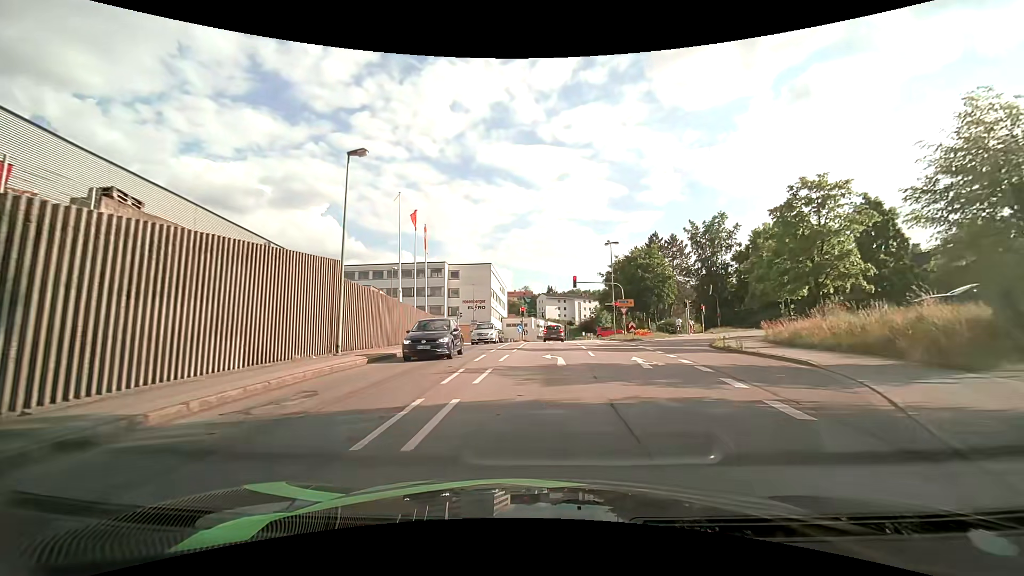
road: tertiary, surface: asphalt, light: Day
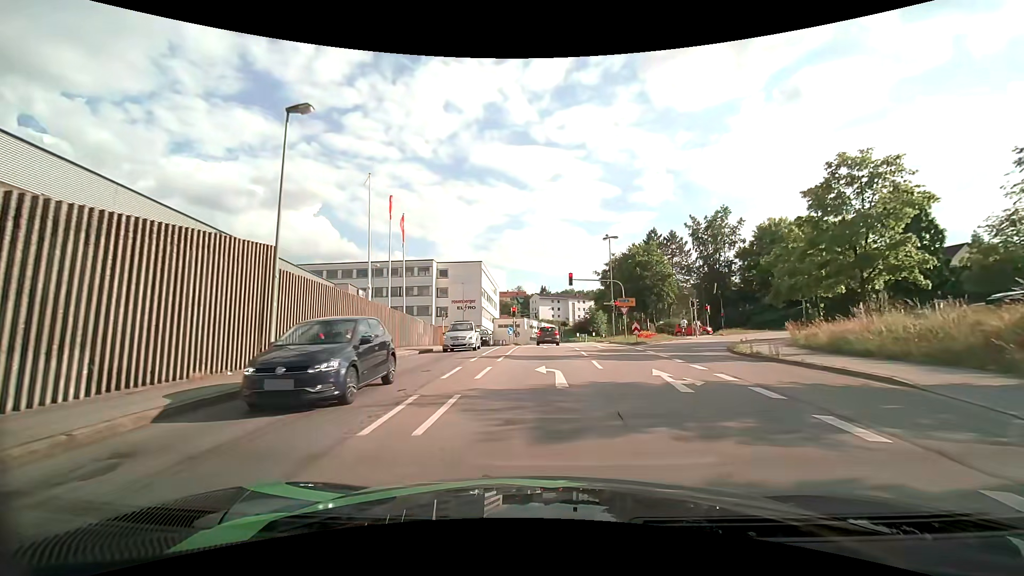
(0.0, +4.2) m; +1°
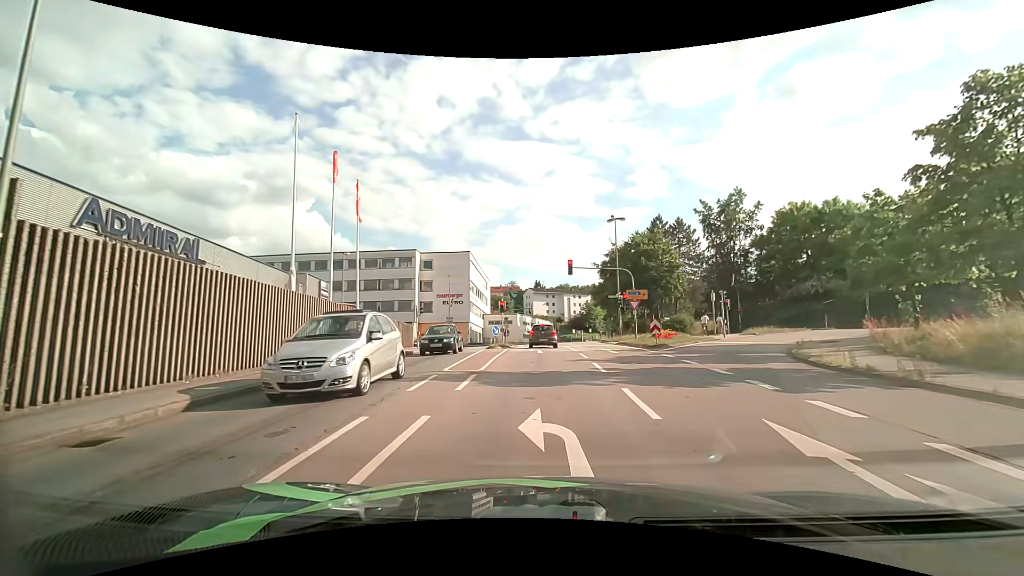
(+0.1, +7.3) m; +1°
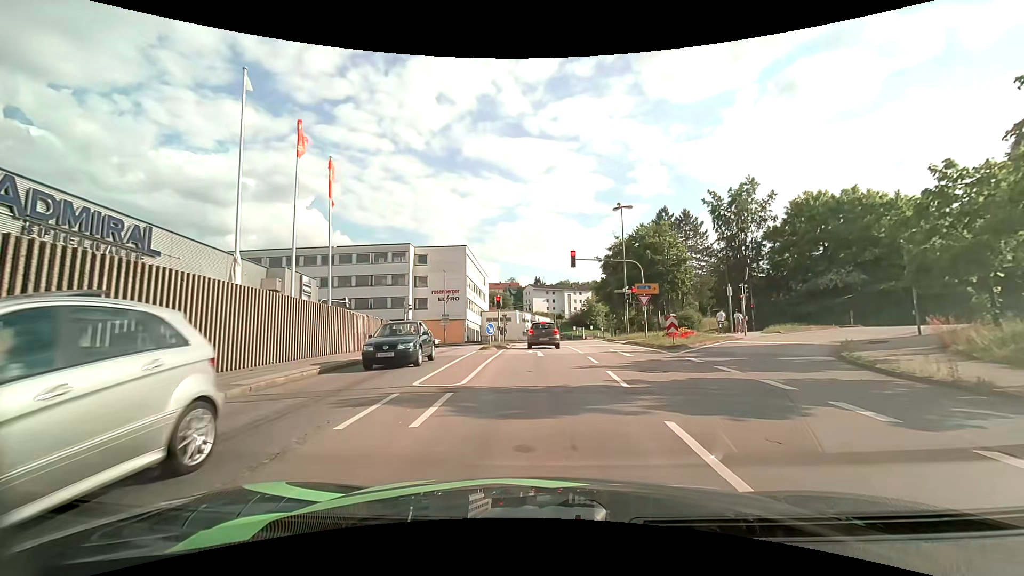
(0.0, +3.4) m; -1°
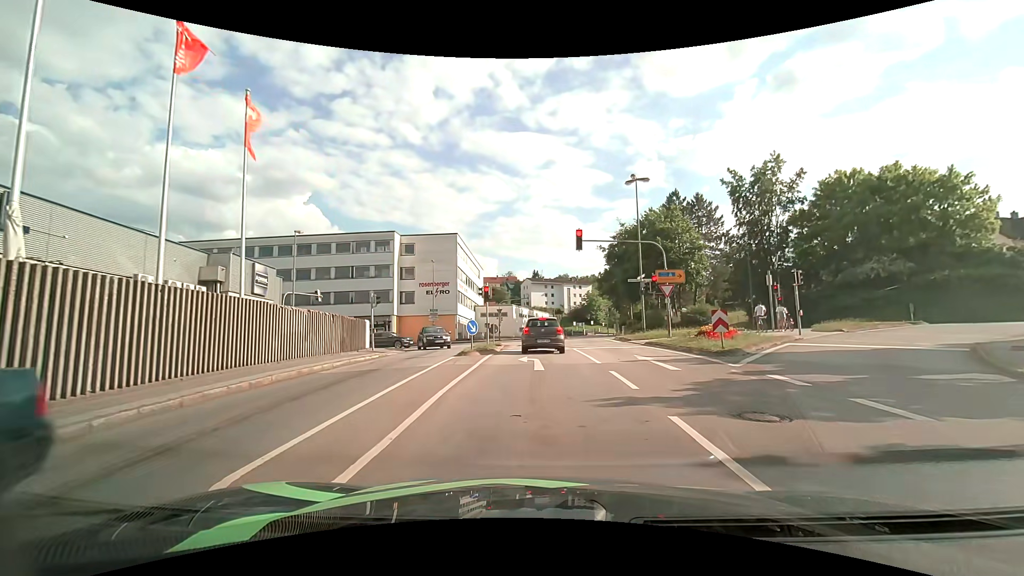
(0.0, +6.4) m; 0°
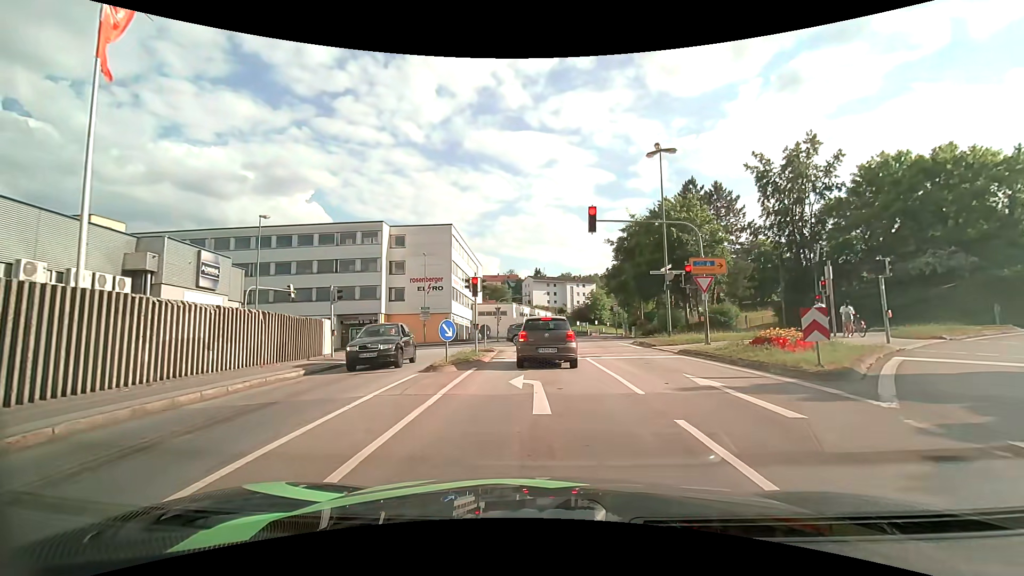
(0.0, +5.6) m; 0°
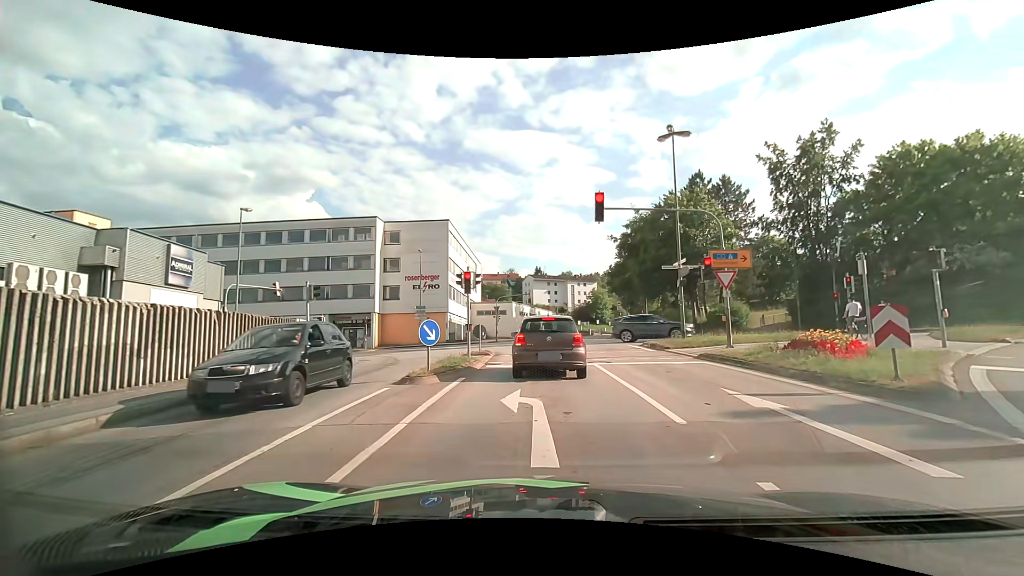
(0.0, +2.3) m; 0°
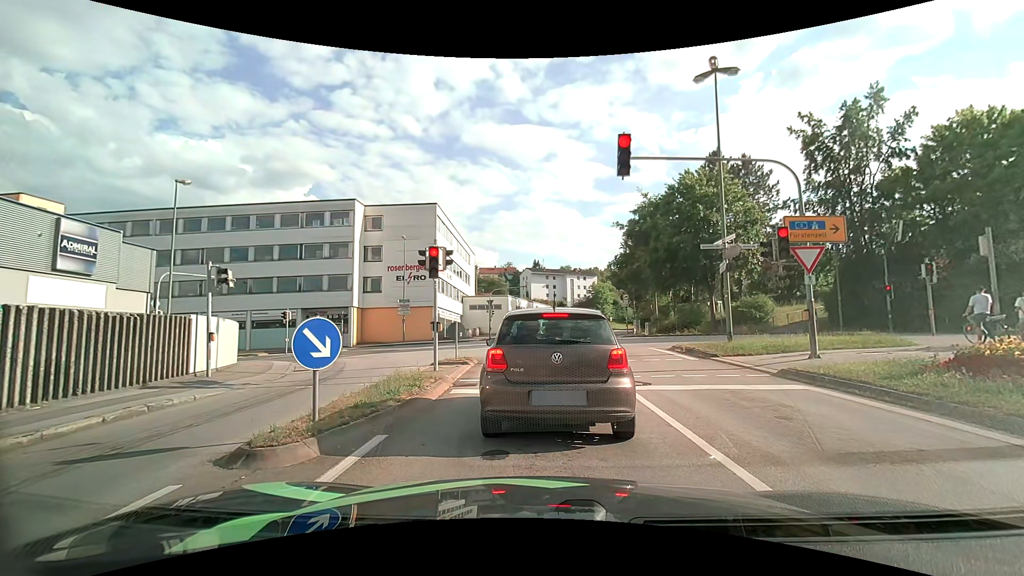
(-0.1, +5.5) m; -1°
